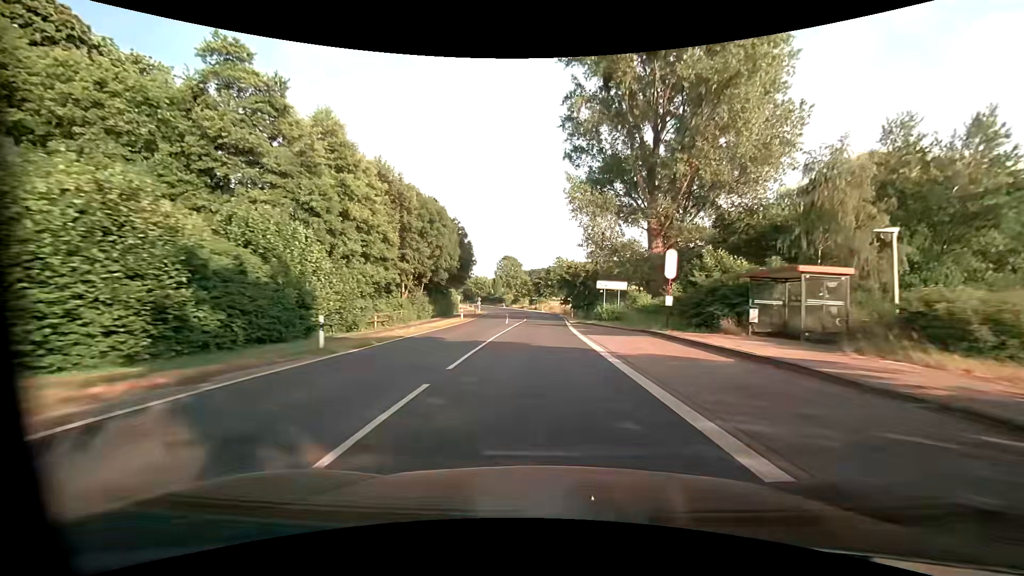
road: primary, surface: asphalt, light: Day
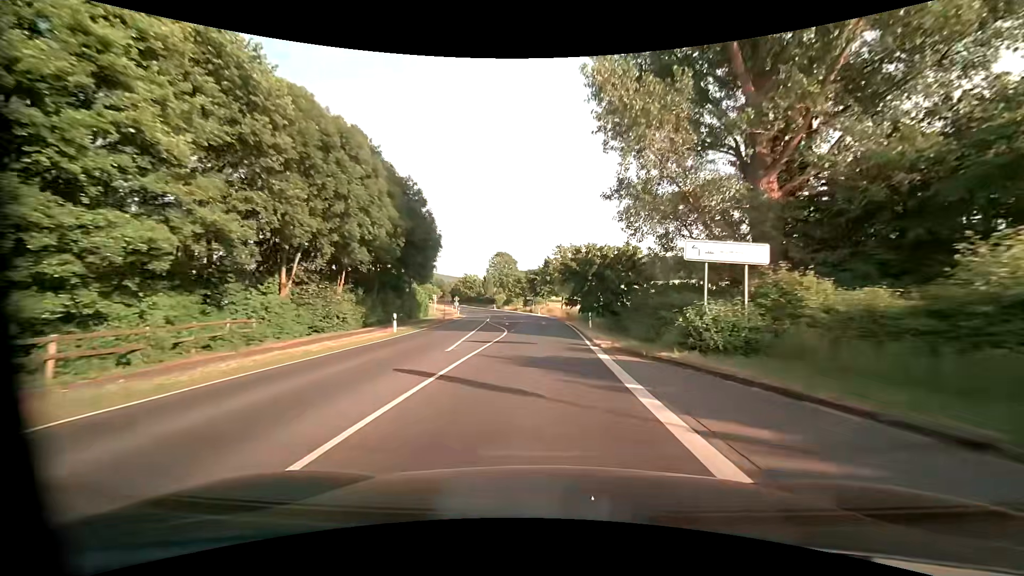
(+0.1, +22.1) m; 0°
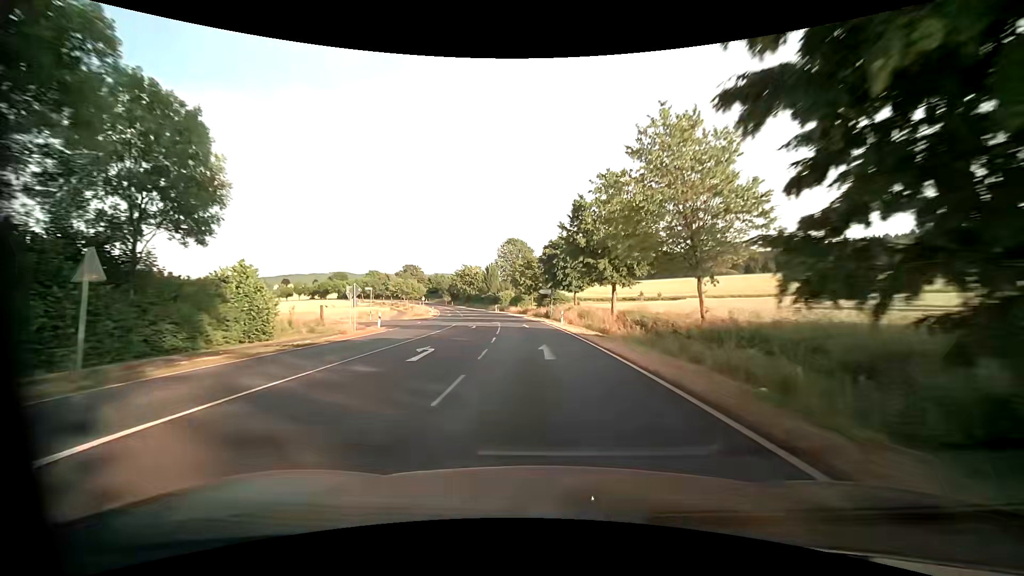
(-0.3, +44.7) m; -2°
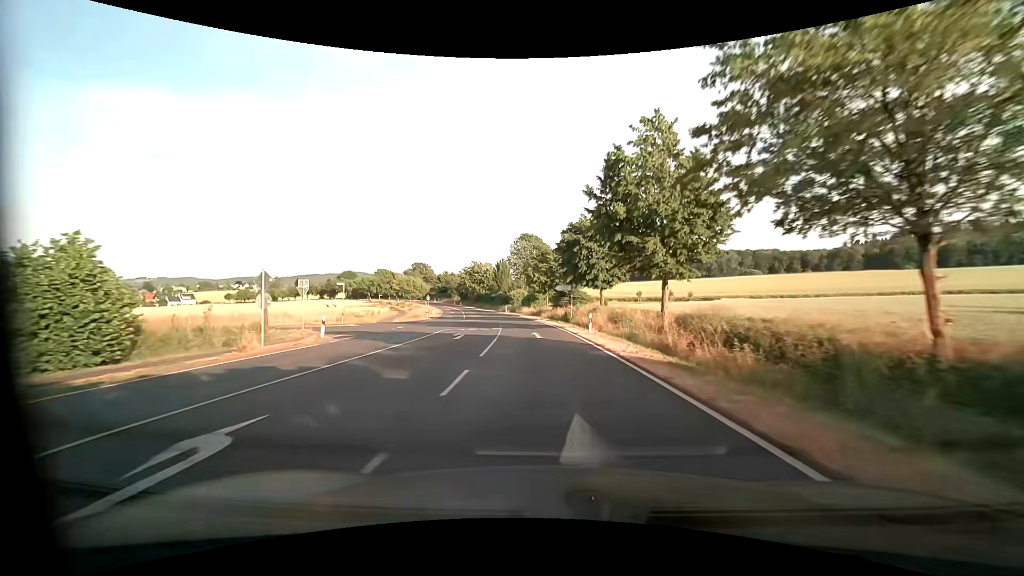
(-0.2, +11.3) m; -2°
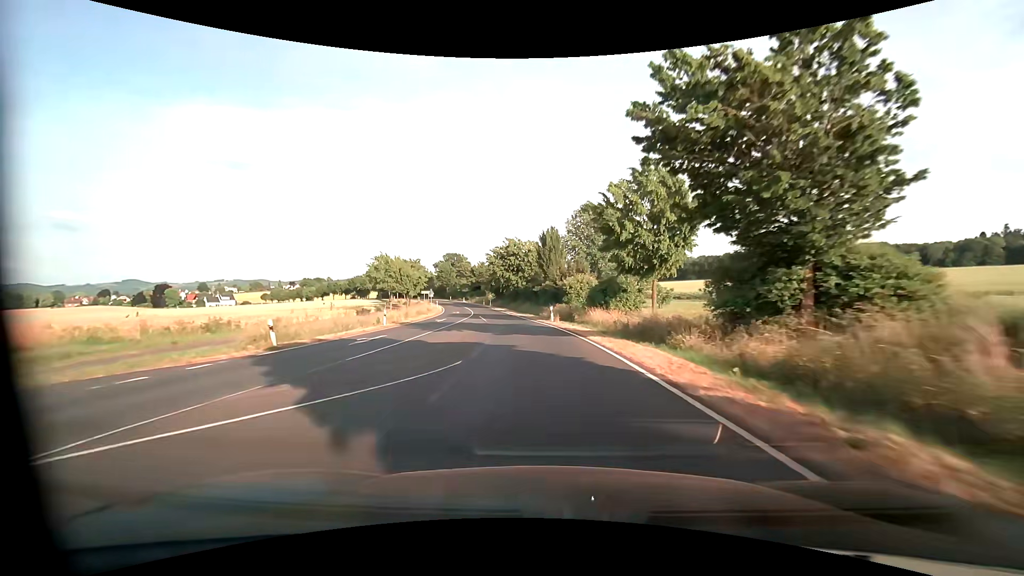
(-2.4, +45.2) m; -6°
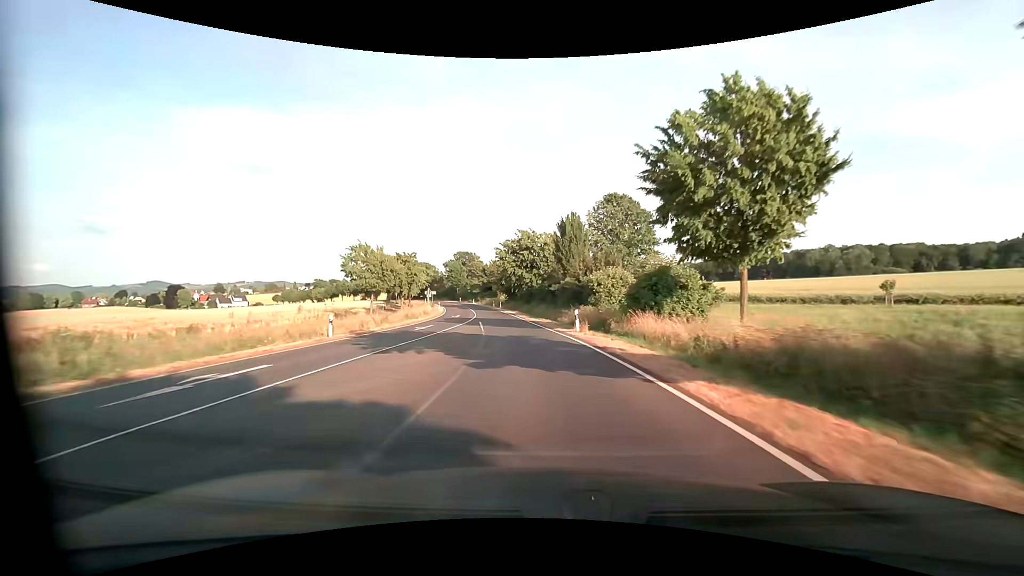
(-0.2, +11.2) m; -2°
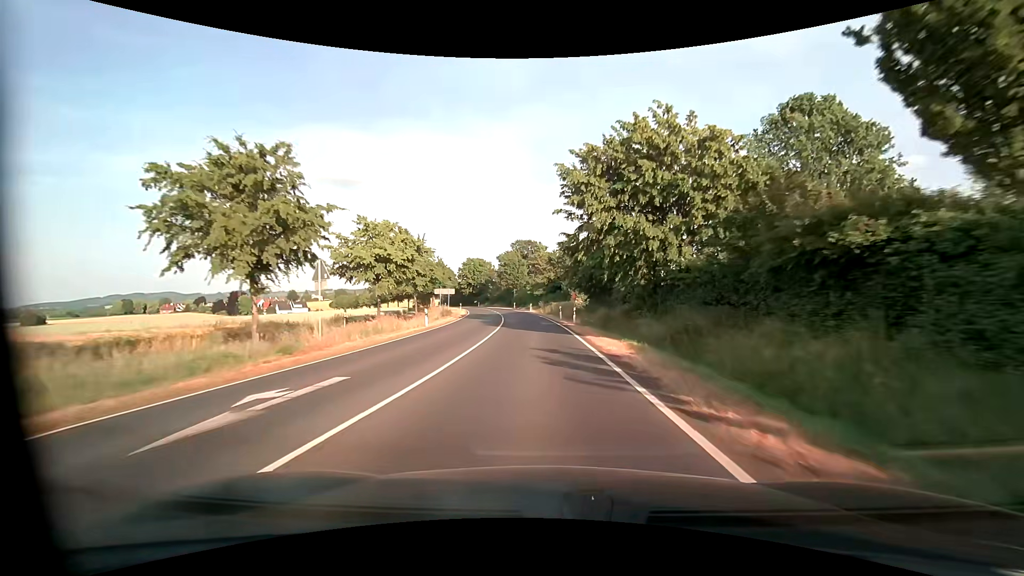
(-3.5, +43.3) m; -9°
